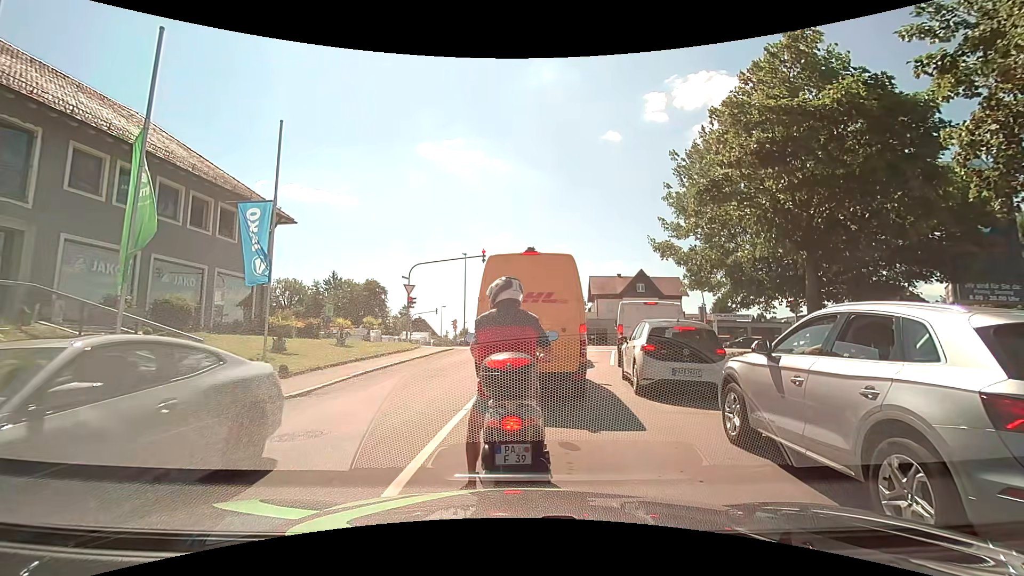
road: residential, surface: asphalt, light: Day
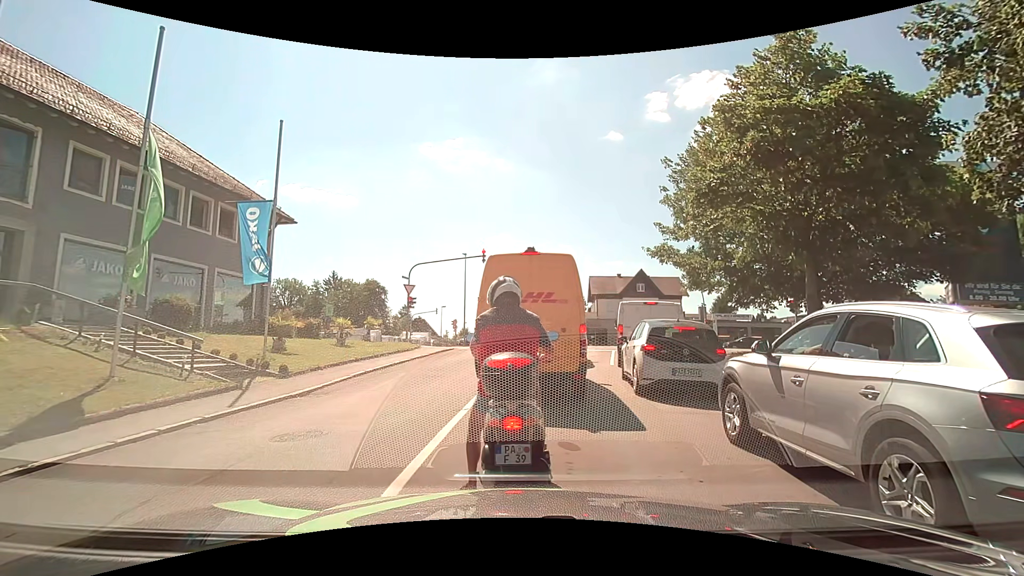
(0.0, 0.0) m; 0°
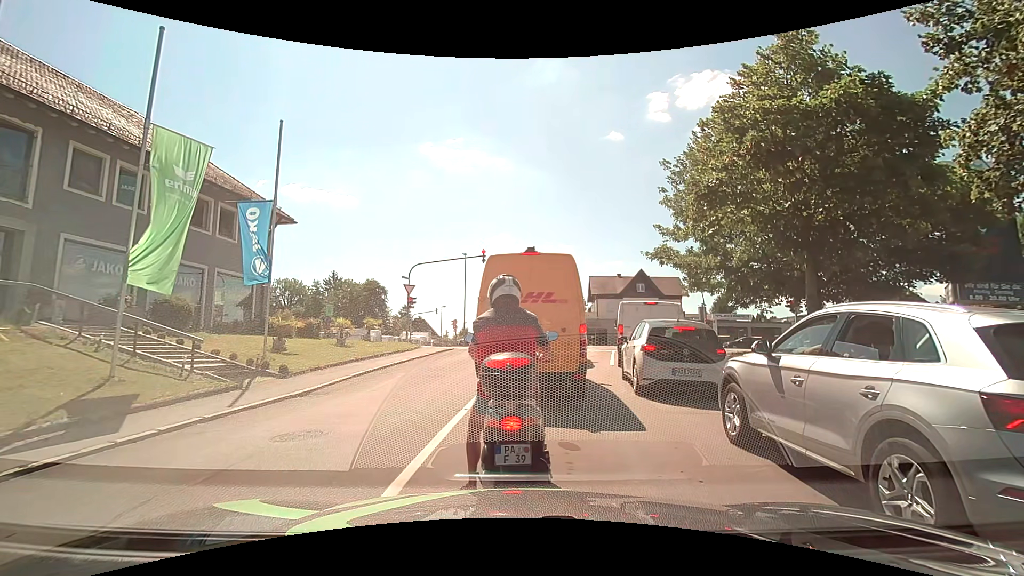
(0.0, 0.0) m; 0°
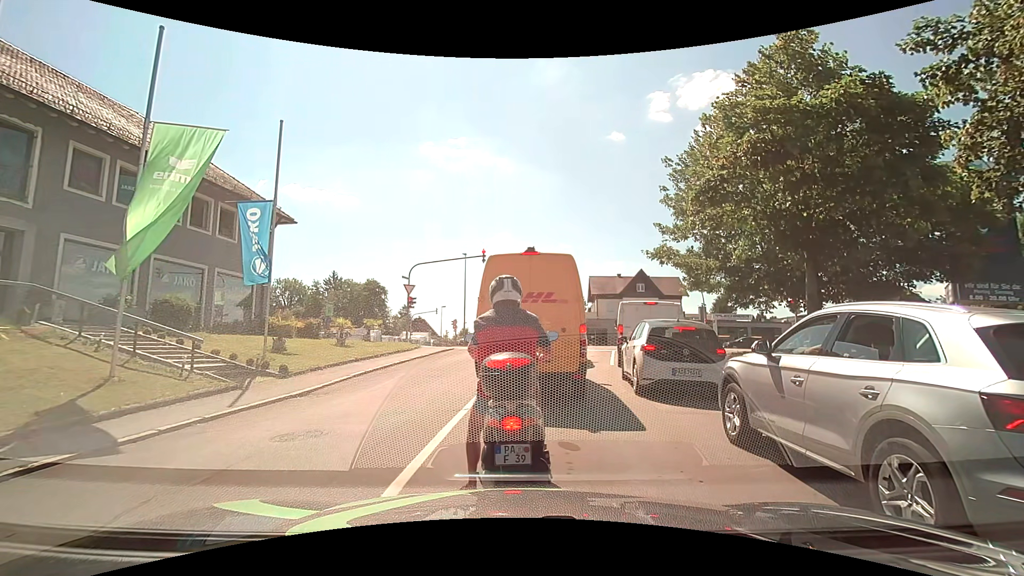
(0.0, 0.0) m; 0°
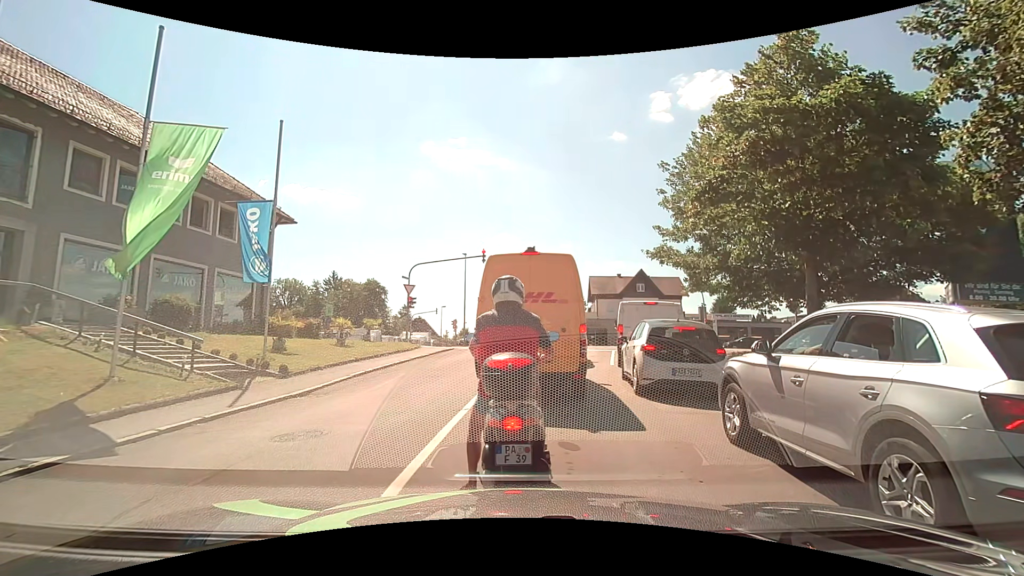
(0.0, 0.0) m; 0°
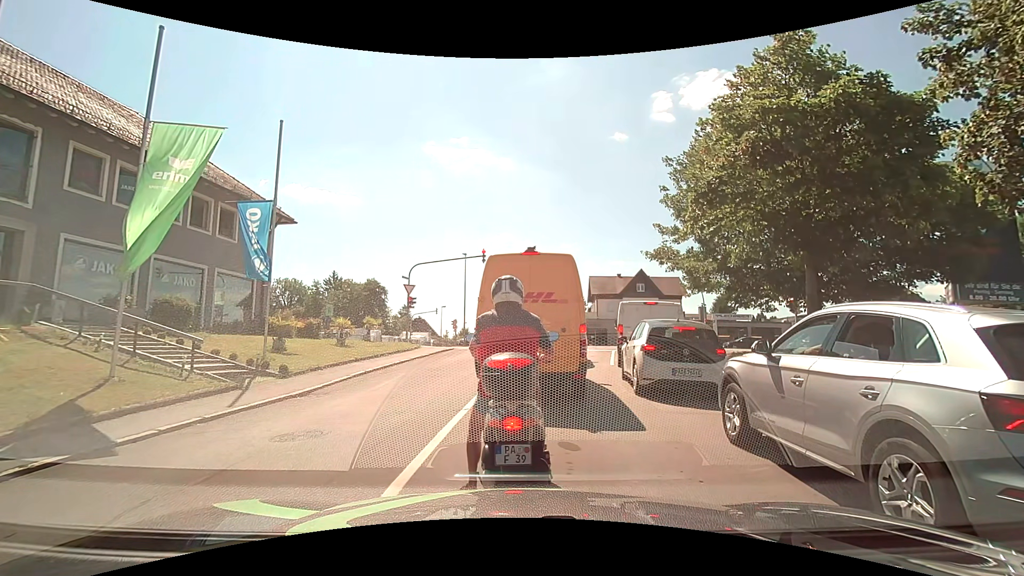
(0.0, 0.0) m; 0°
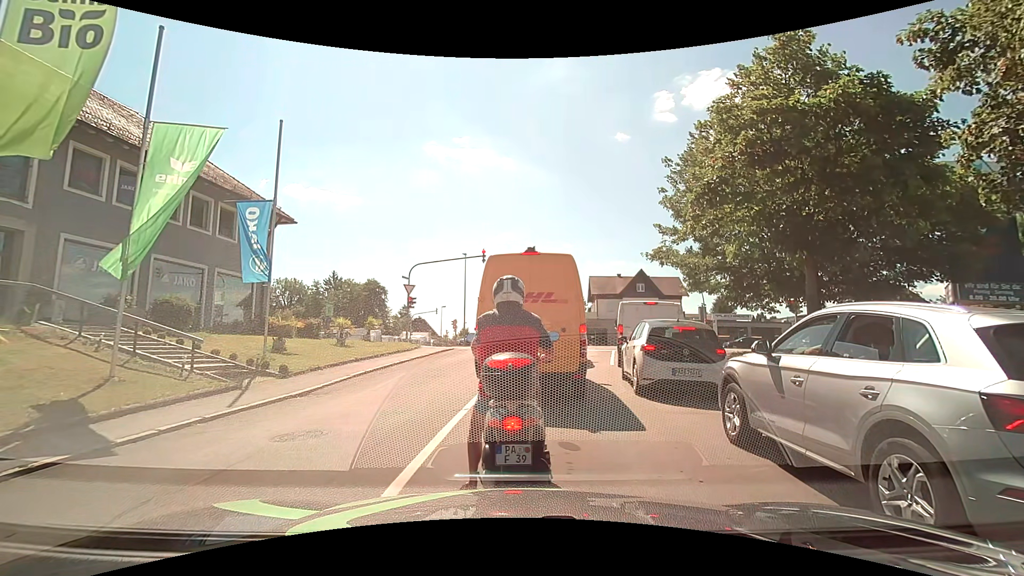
(0.0, 0.0) m; 0°
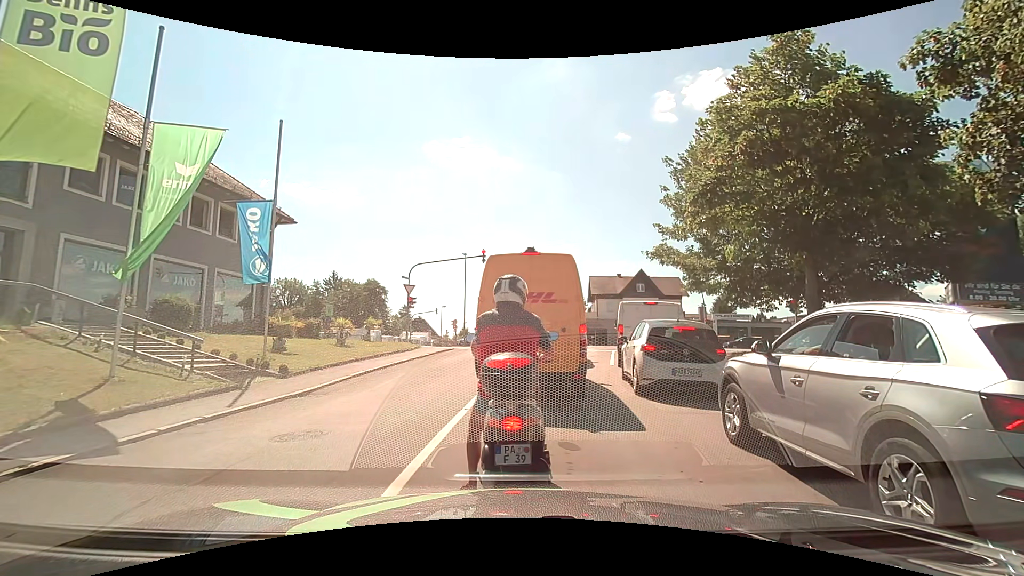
(0.0, 0.0) m; 0°
(0, +10) (+2, +20) (+3, +30) (+2, +40) (-5, +47) (-14, +50) (-24, +51) (-34, +52) (-44, +54) (-54, +55) m
